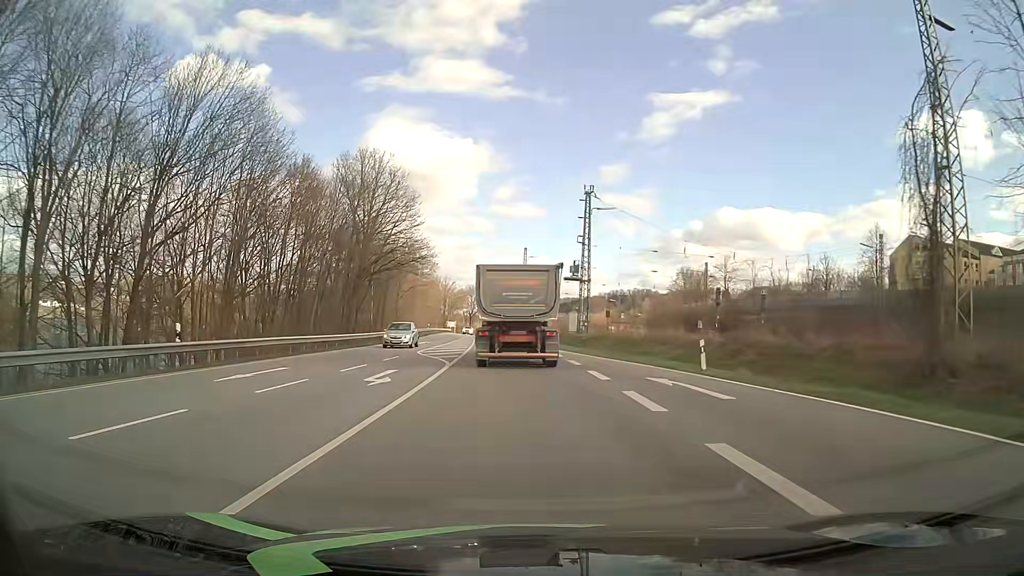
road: primary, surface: asphalt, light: Day
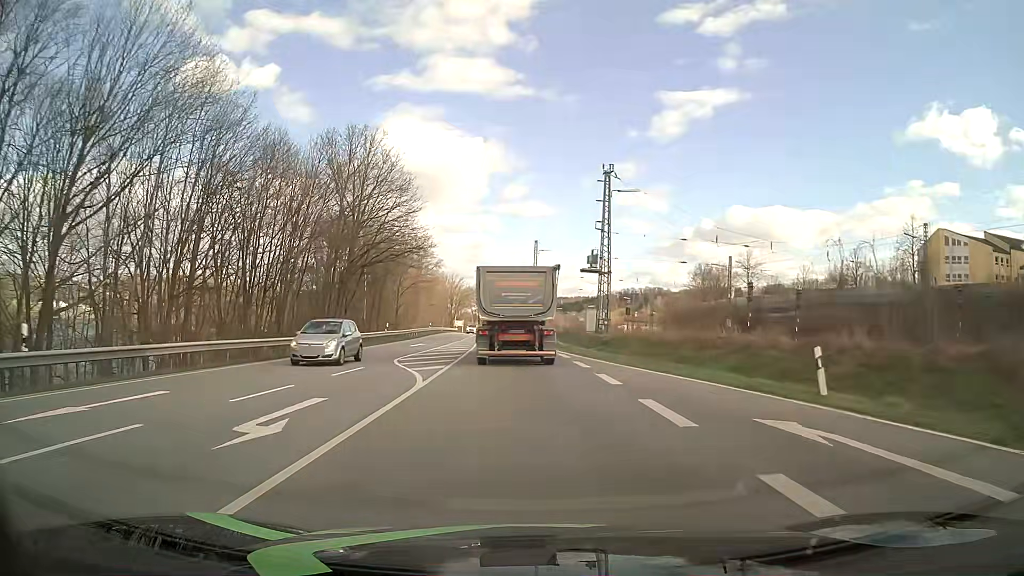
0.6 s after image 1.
(-0.1, +7.8) m; -1°
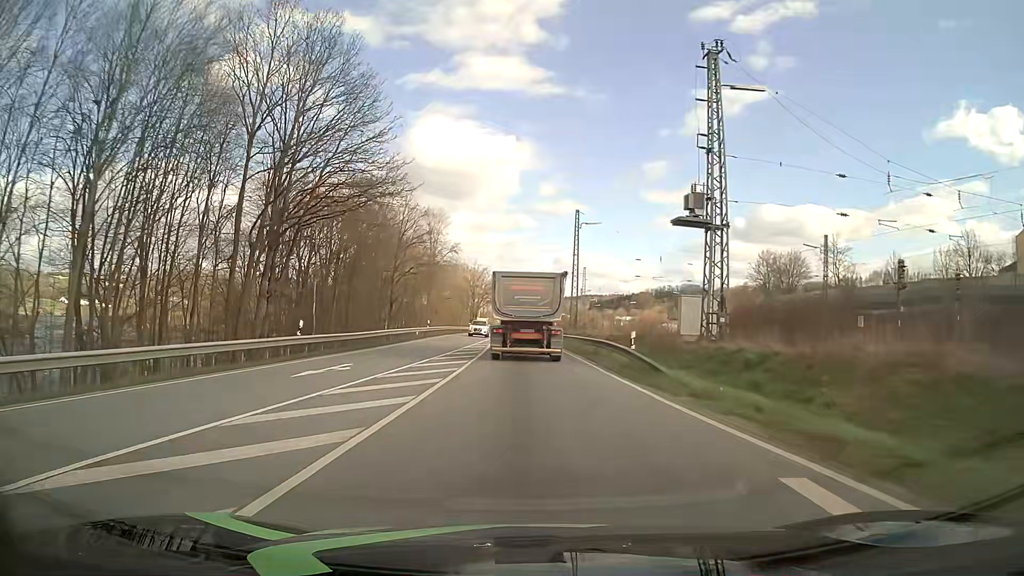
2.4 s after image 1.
(-0.6, +24.5) m; -3°
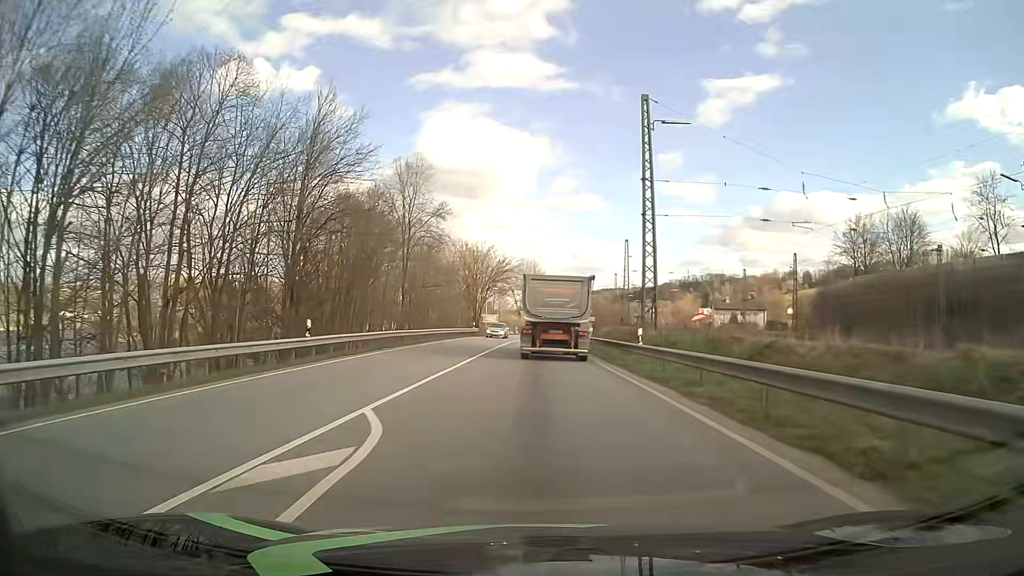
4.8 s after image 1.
(-0.8, +35.3) m; -2°
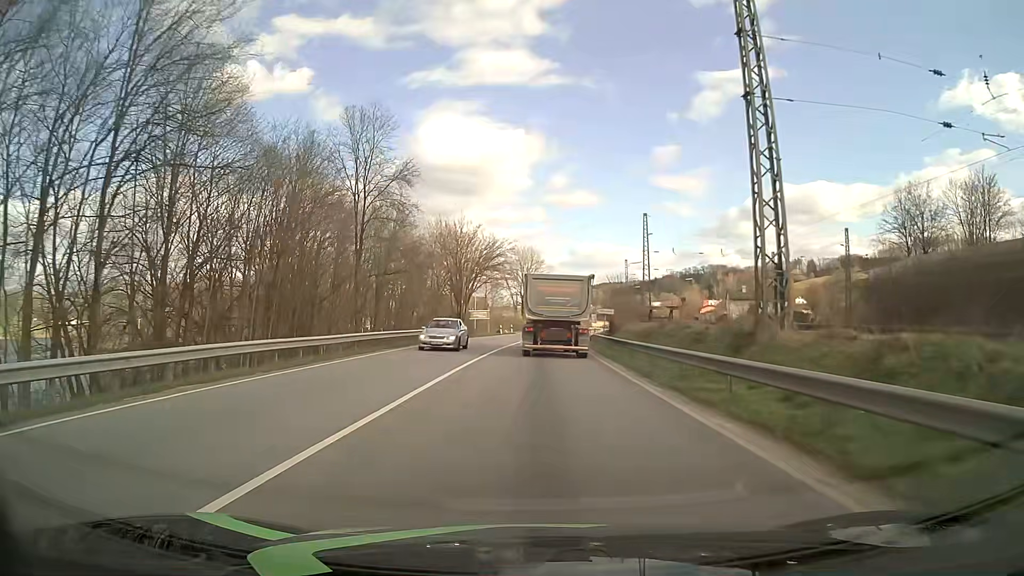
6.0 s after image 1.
(0.0, +18.4) m; 0°
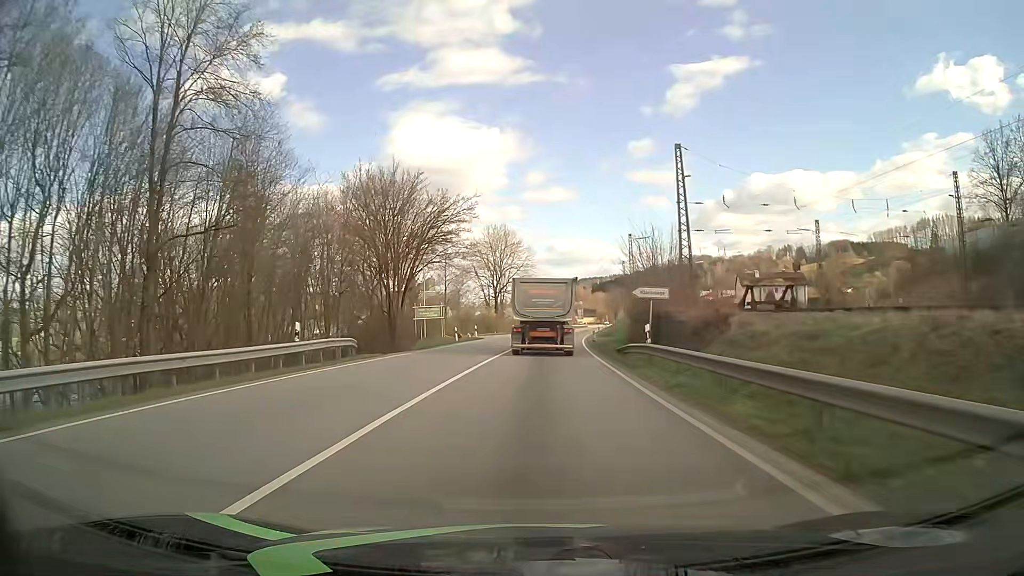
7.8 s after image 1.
(+0.3, +28.4) m; +1°
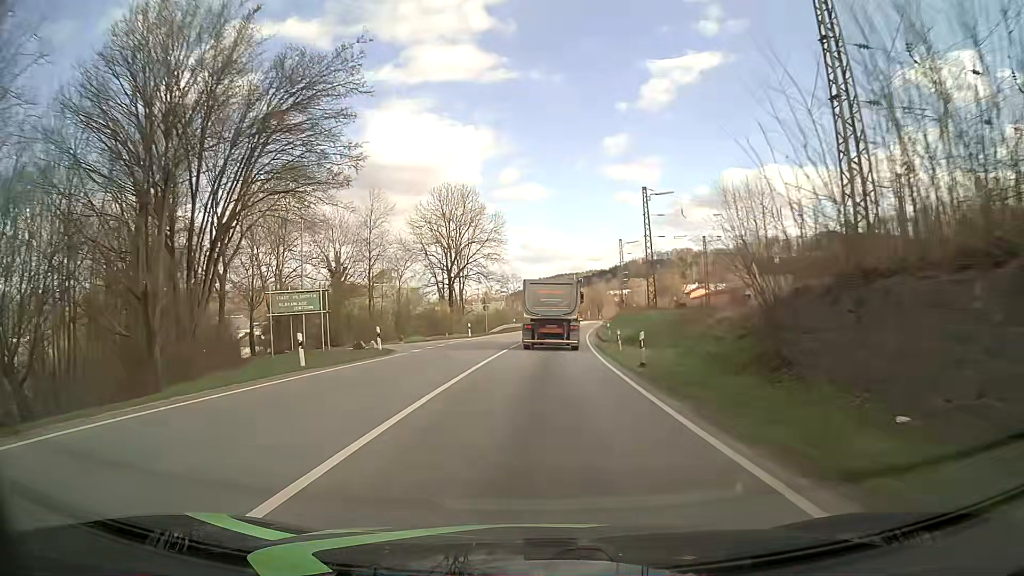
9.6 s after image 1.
(+0.6, +29.1) m; +2°
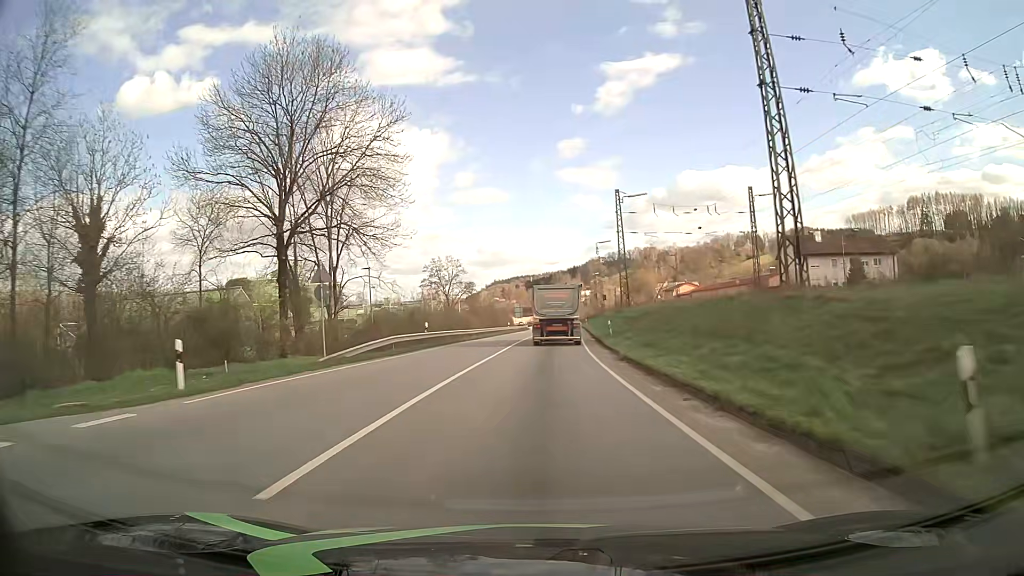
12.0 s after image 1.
(+1.1, +39.5) m; +3°
(0, +10) (0, +20) (+1, +30) (+1, +40) (+2, +50) (+3, +60) (+3, +70) (+4, +80) (+4, +90) (+5, +100) m
